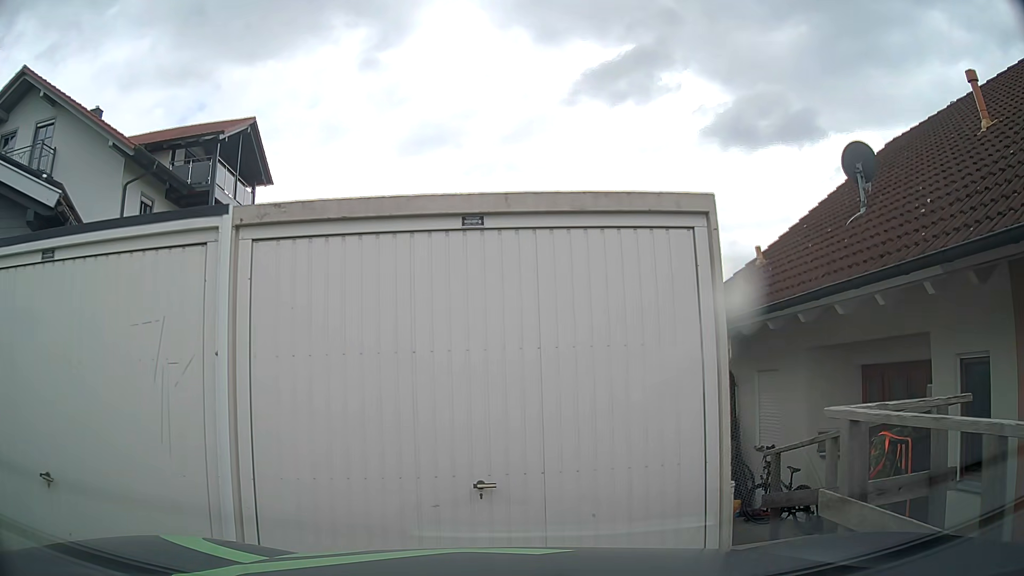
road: residential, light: Day
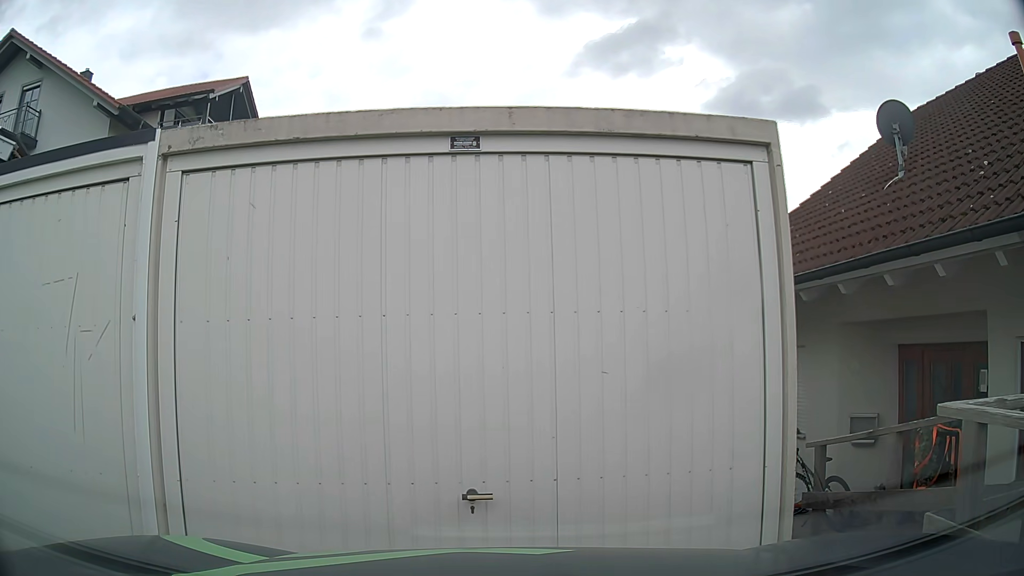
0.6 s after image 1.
(0.0, +0.8) m; -2°
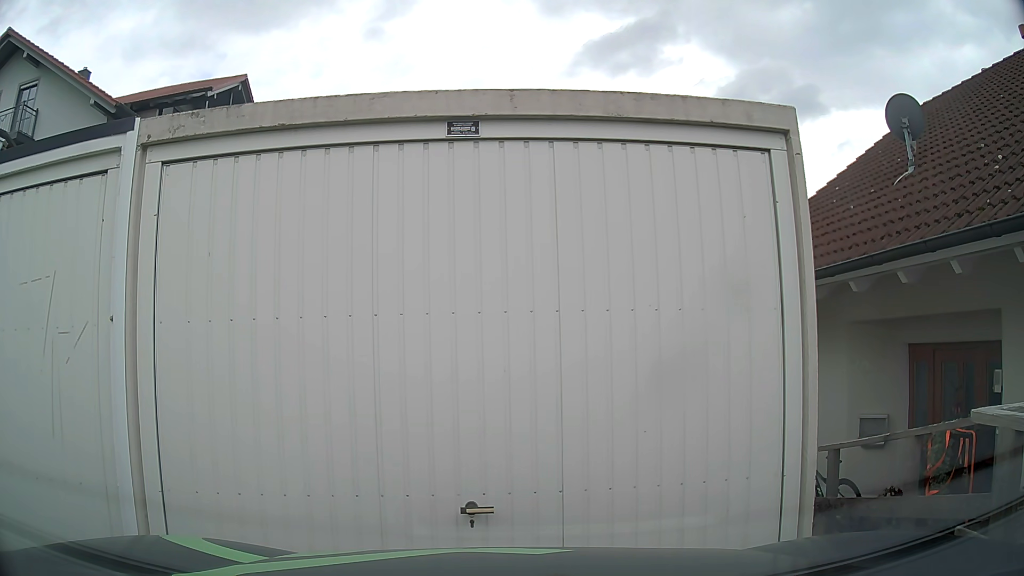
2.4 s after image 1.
(0.0, +0.3) m; 0°
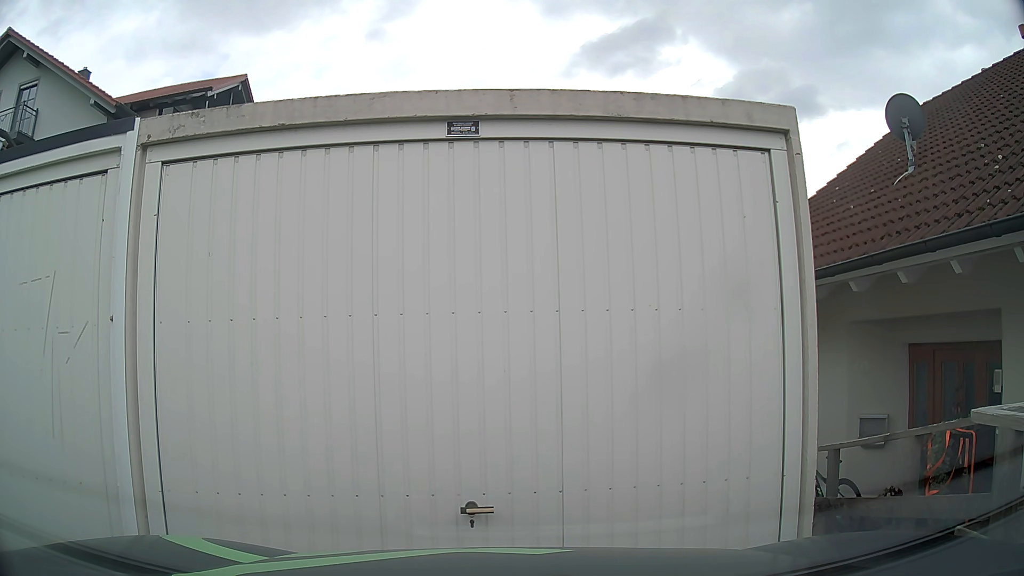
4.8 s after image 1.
(0.0, 0.0) m; 0°
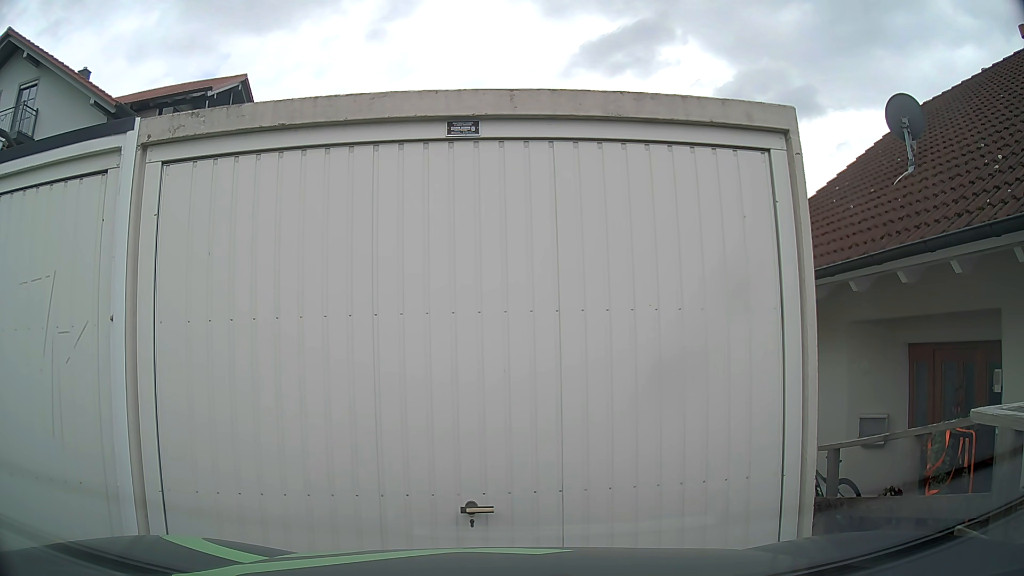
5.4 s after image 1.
(0.0, 0.0) m; 0°
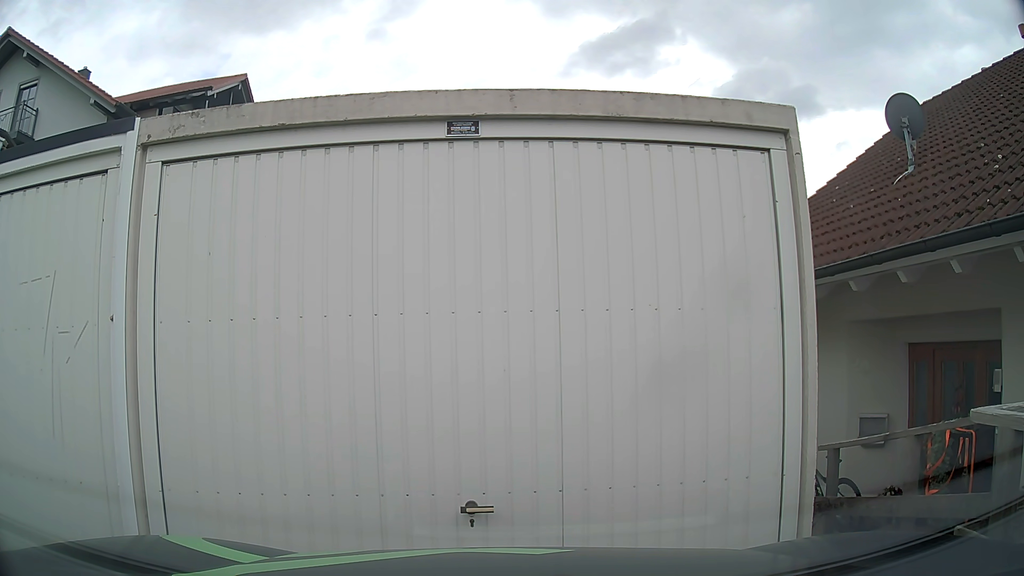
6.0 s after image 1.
(0.0, 0.0) m; 0°
